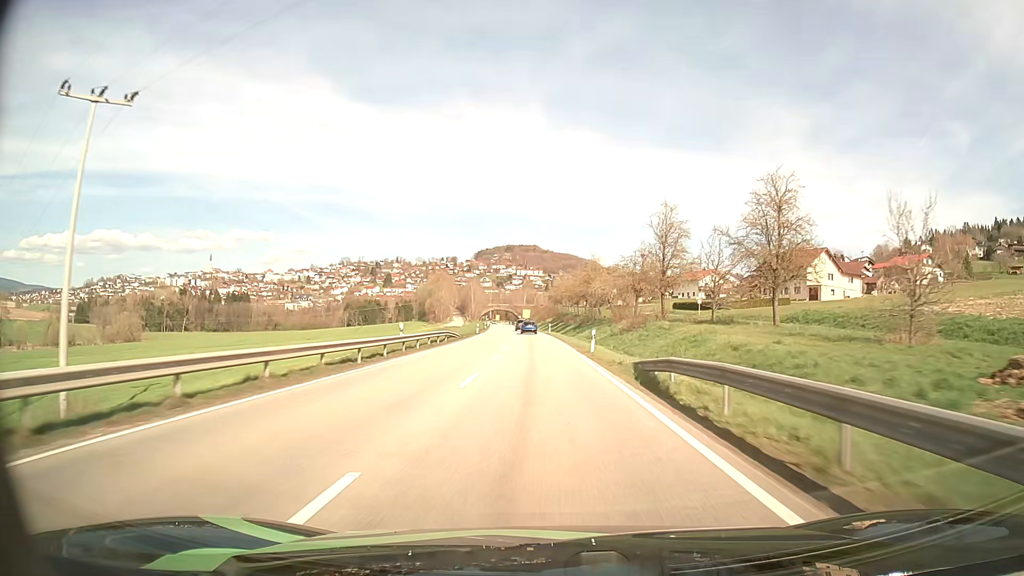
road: secondary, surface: asphalt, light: Day
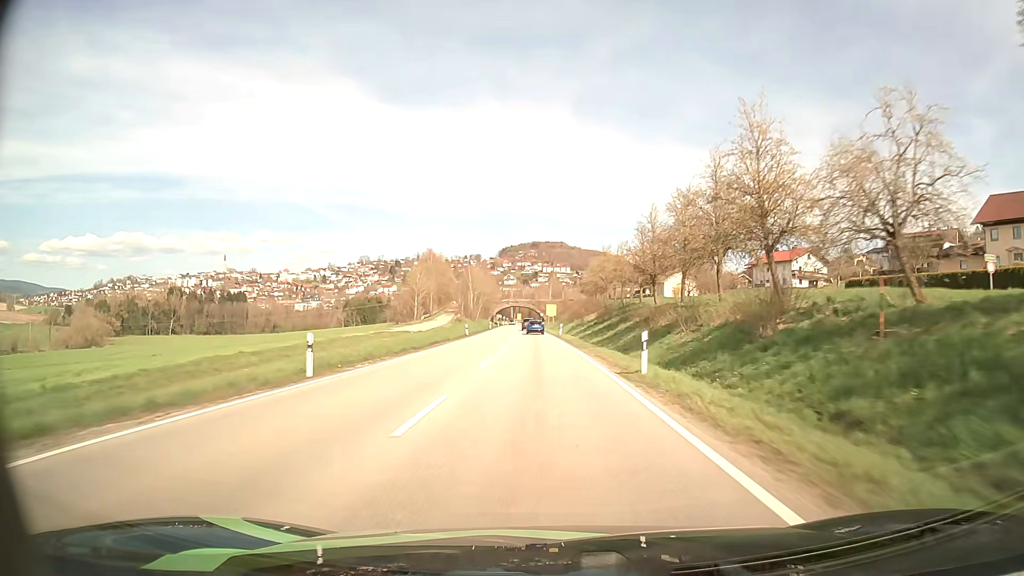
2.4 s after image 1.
(-1.3, +60.3) m; -3°
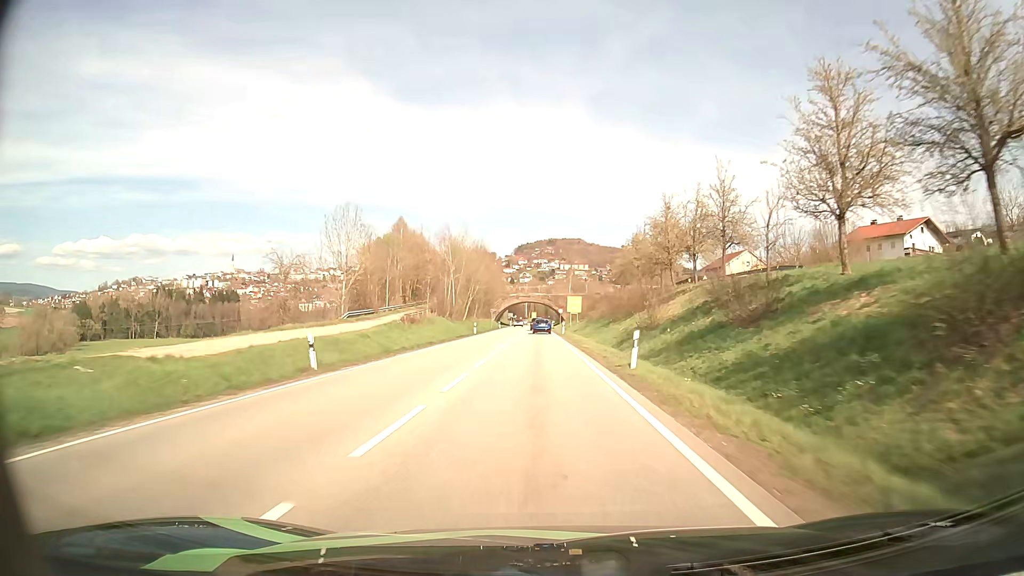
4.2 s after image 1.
(-0.4, +43.6) m; -1°
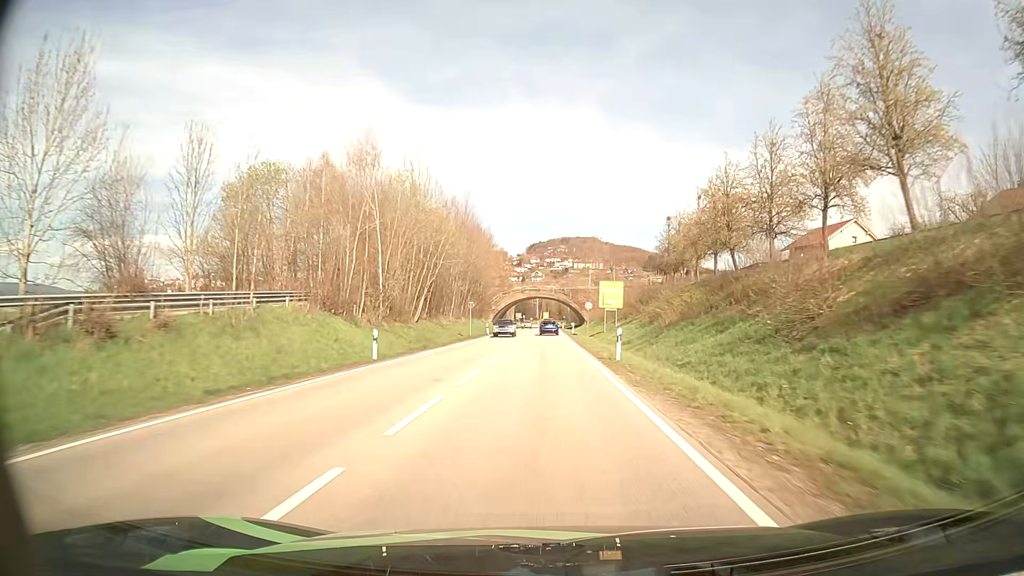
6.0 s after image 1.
(-0.4, +40.9) m; -1°
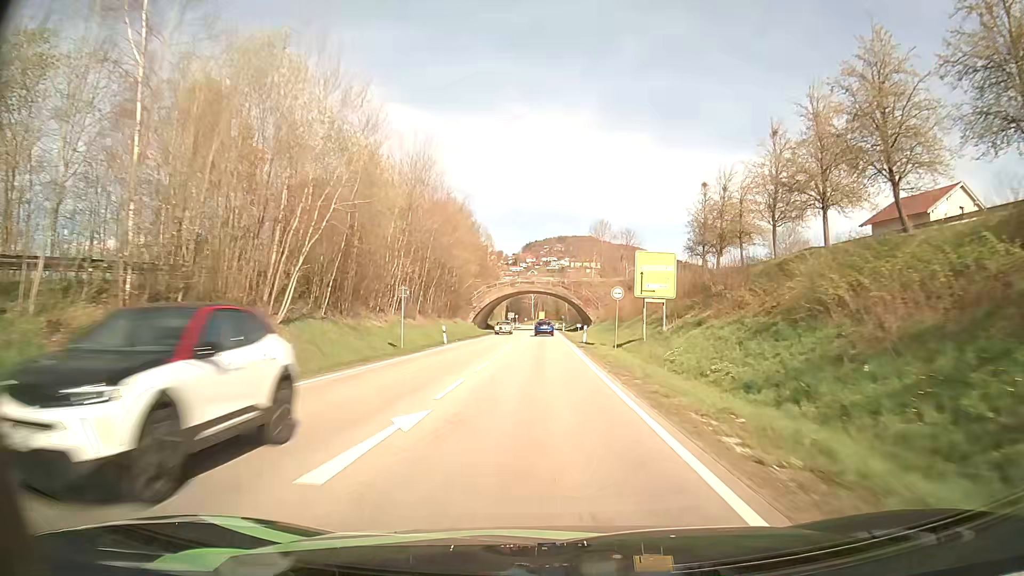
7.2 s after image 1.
(+0.1, +26.0) m; +1°
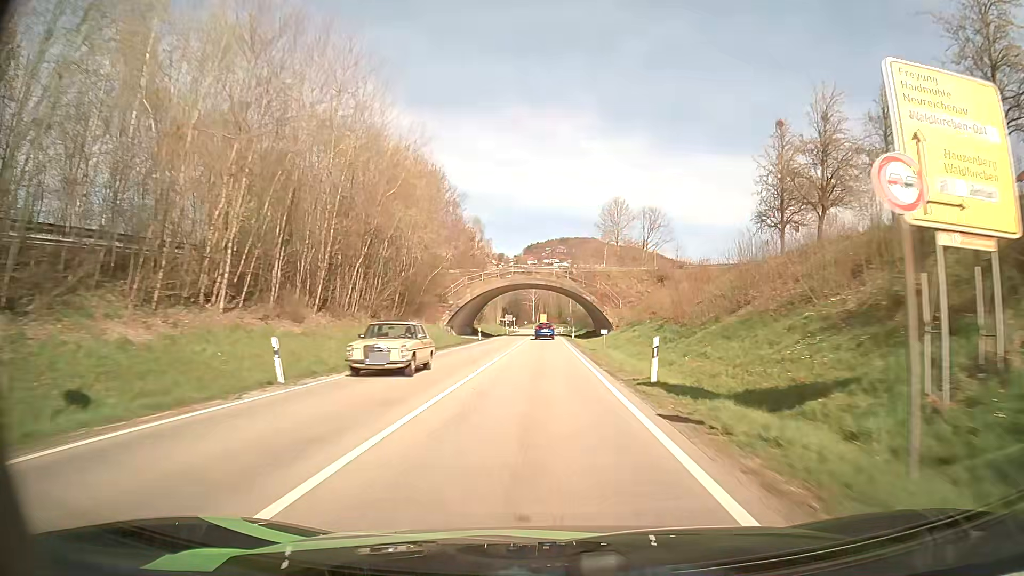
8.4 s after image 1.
(-0.2, +26.0) m; -1°
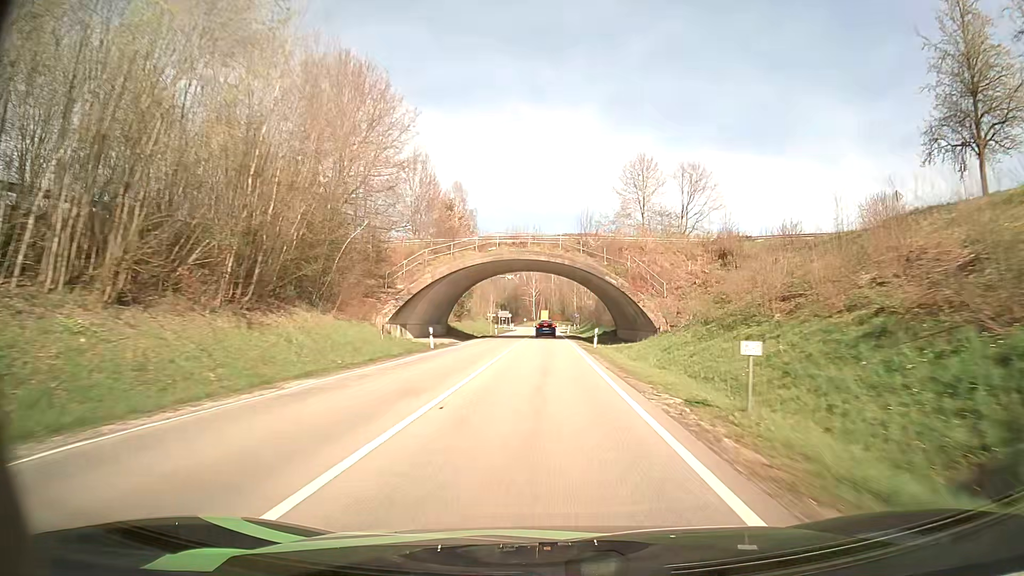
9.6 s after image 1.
(0.0, +26.0) m; 0°
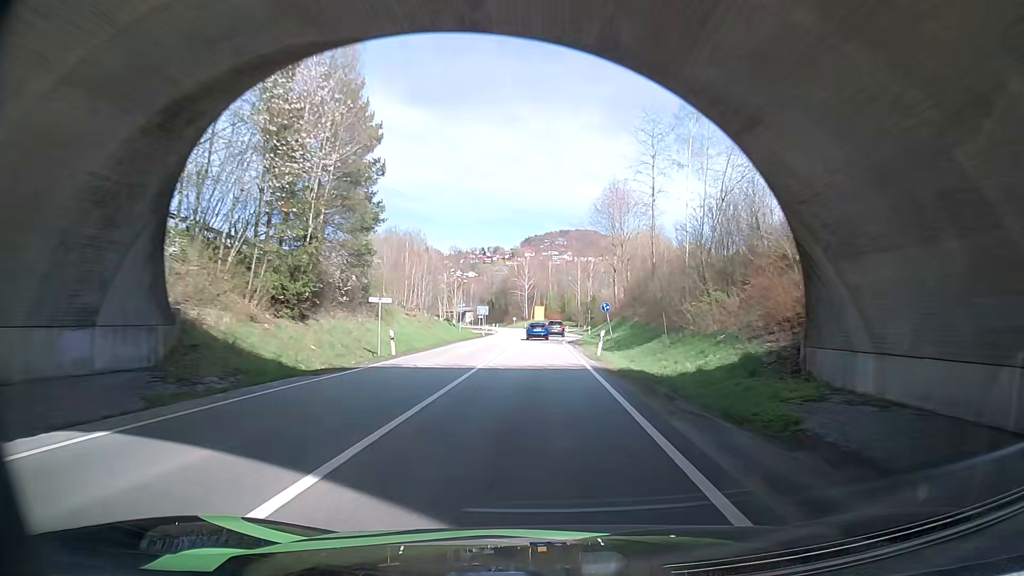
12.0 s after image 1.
(+0.1, +51.8) m; 0°
(0, +10) (-1, +20) (-1, +30) (-1, +40) (-1, +50) (-1, +60) (-1, +70) (-2, +80) (-2, +90) (-3, +100) m
